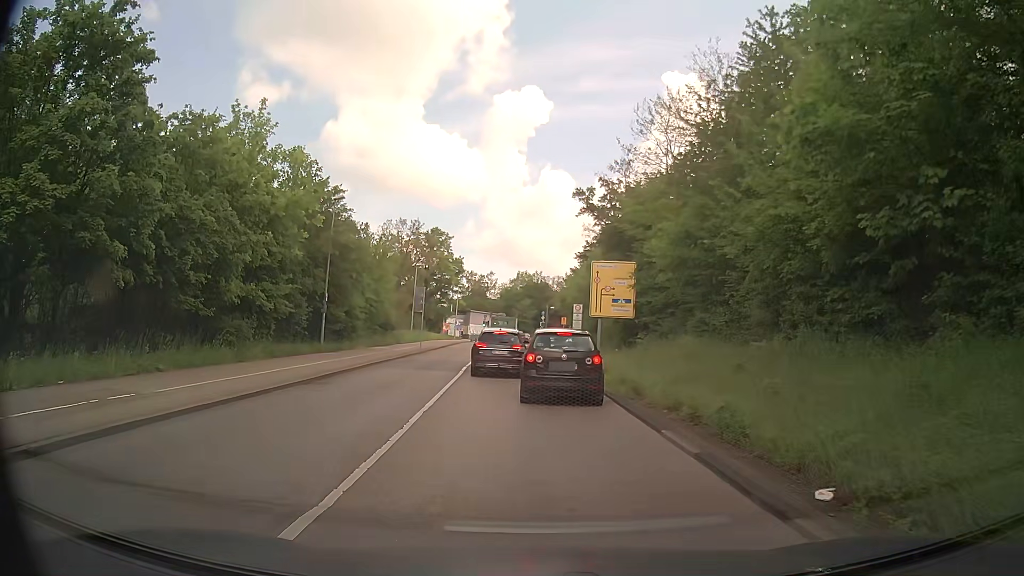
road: secondary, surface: asphalt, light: Day
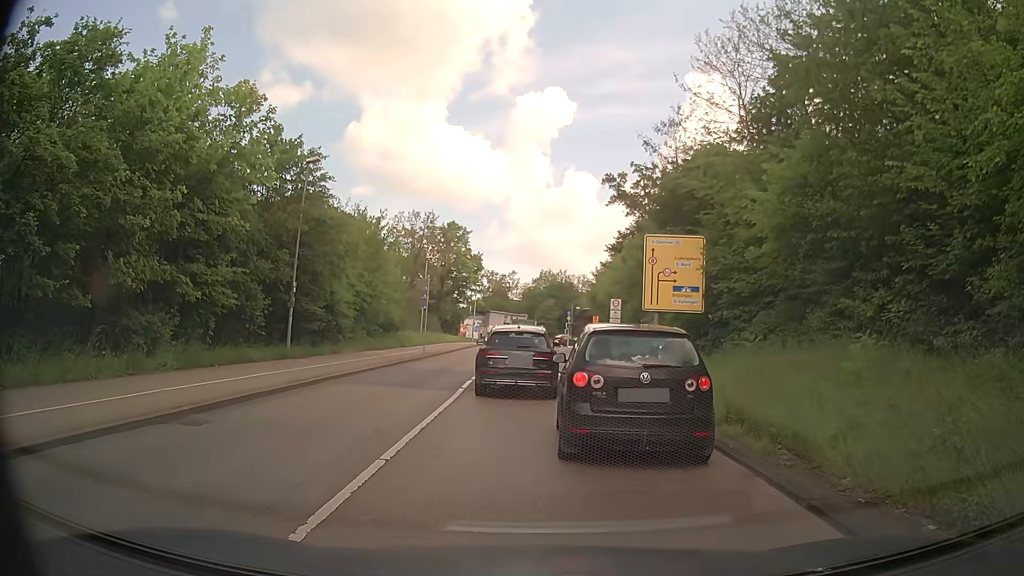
(-0.2, +8.0) m; 0°
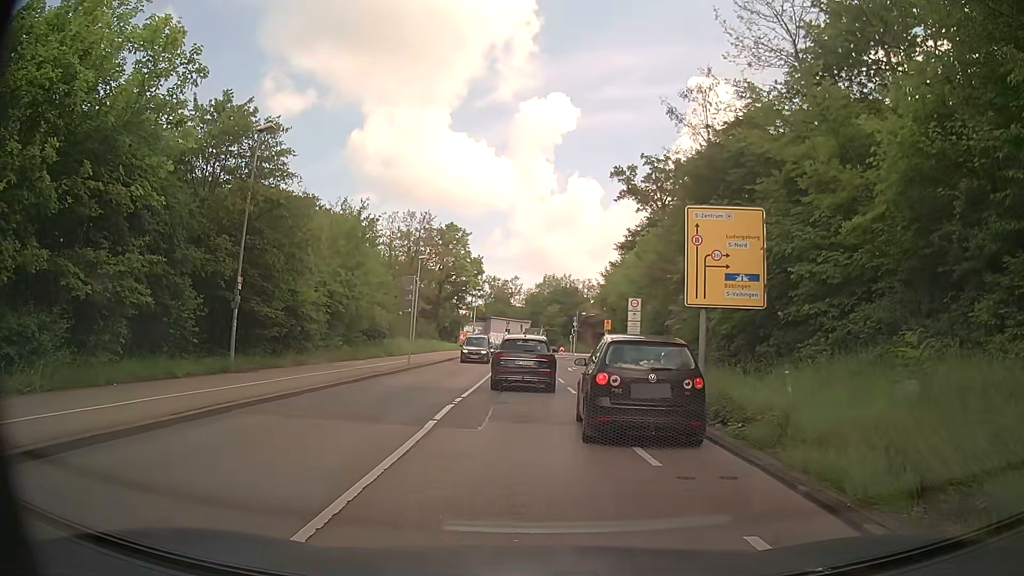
(-0.2, +5.9) m; -2°
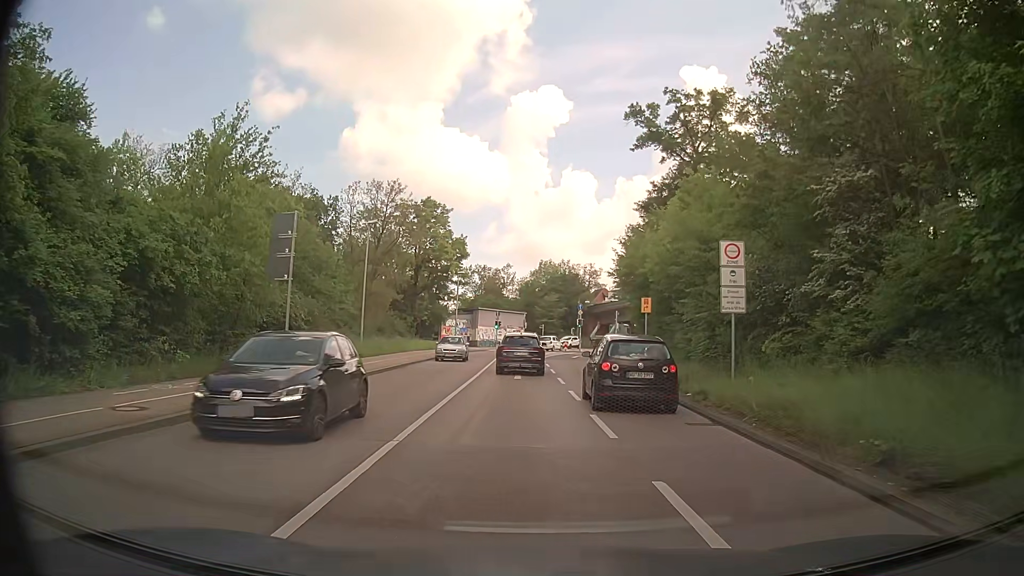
(-0.1, +16.9) m; 0°
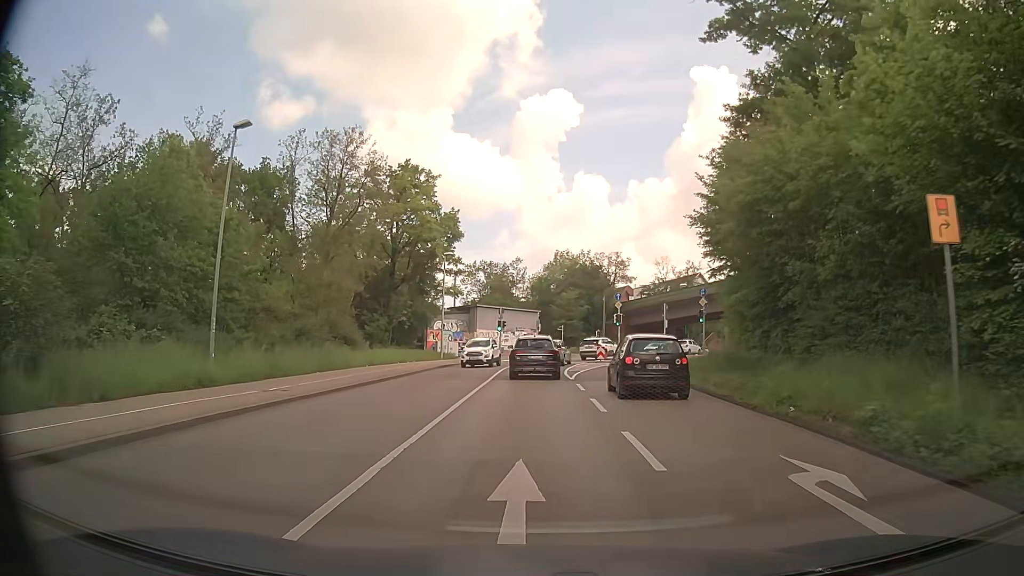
(-0.2, +21.3) m; -1°
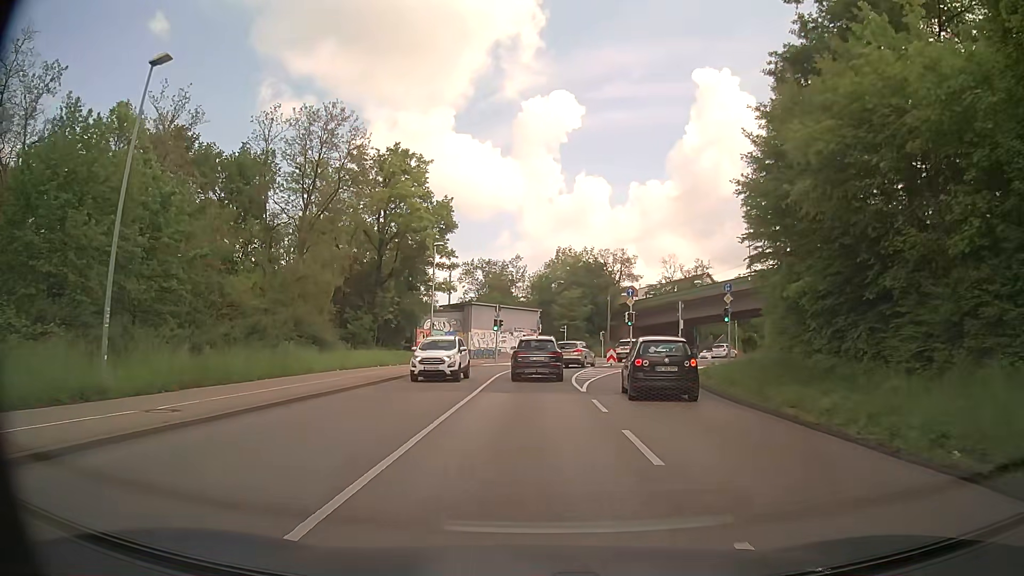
(0.0, +5.8) m; 0°
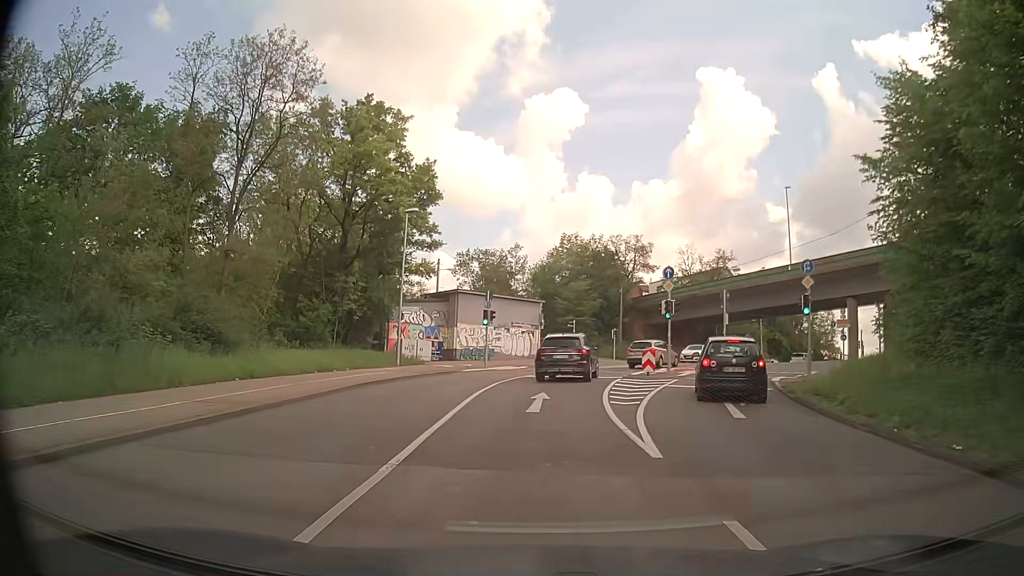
(0.0, +11.5) m; 0°
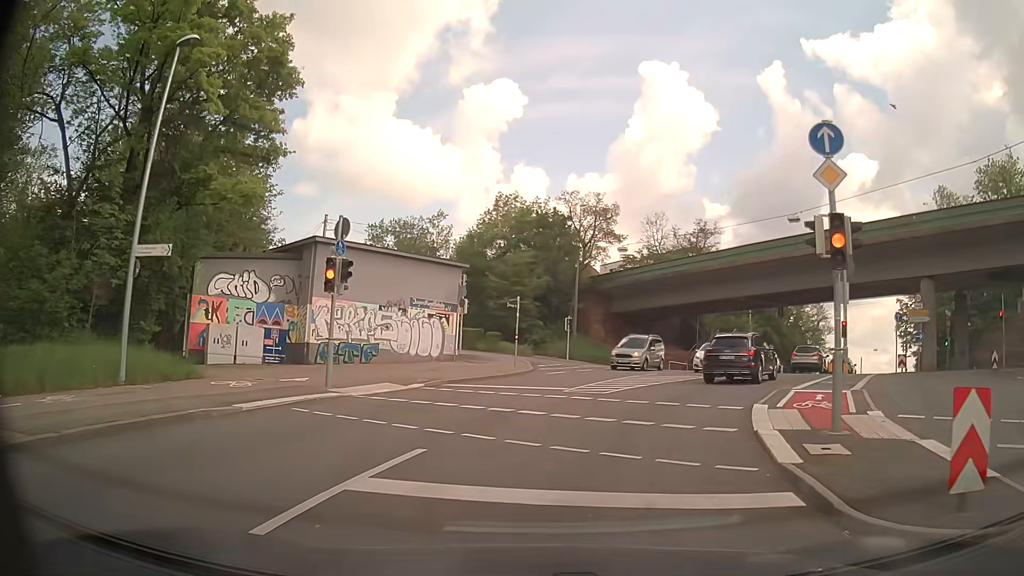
(+0.5, +20.5) m; +6°
(+1, +10) (+5, +19) (+10, +28) (+15, +36) (+21, +44) (+27, +52) (+33, +60) (+39, +68) (+45, +76) (+52, +84) m
